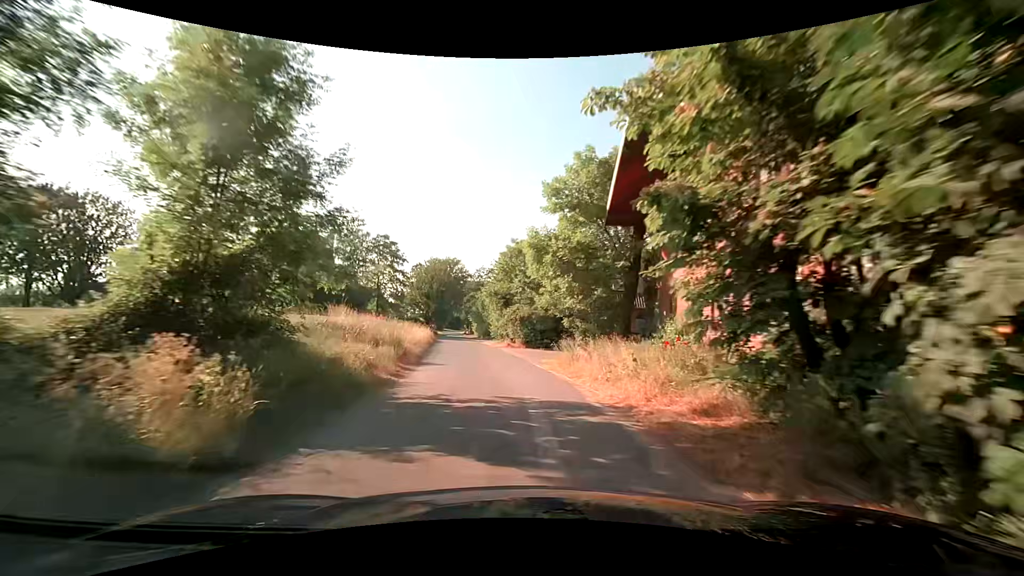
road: unclassified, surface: asphalt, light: Day
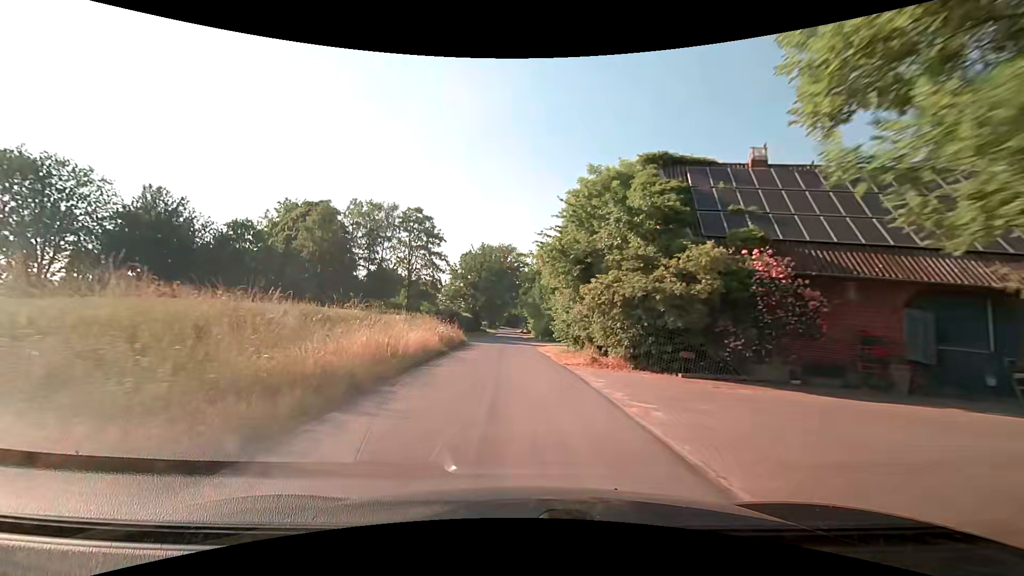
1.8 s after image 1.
(-1.2, +20.3) m; -7°
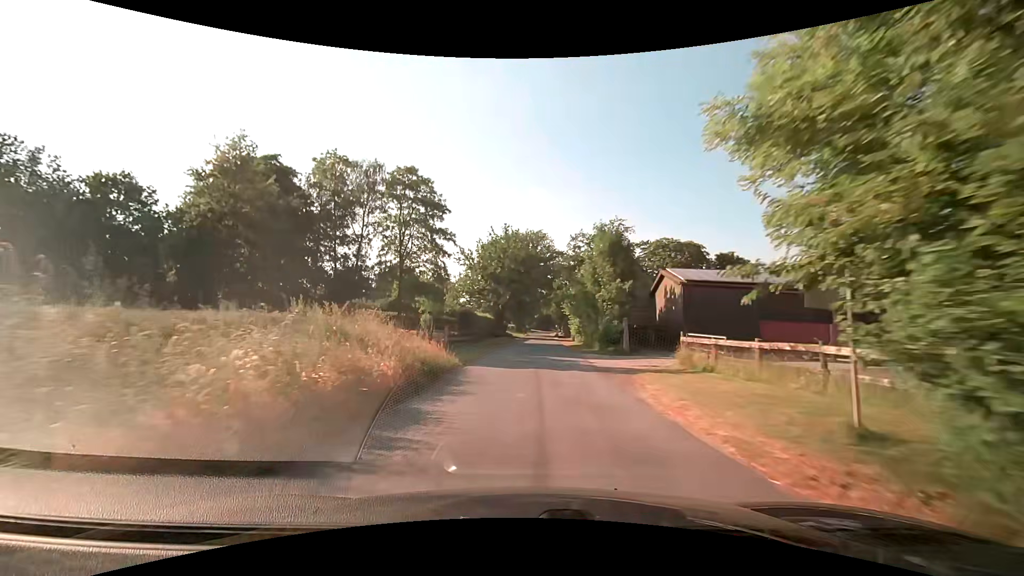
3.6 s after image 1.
(-0.8, +20.4) m; -4°
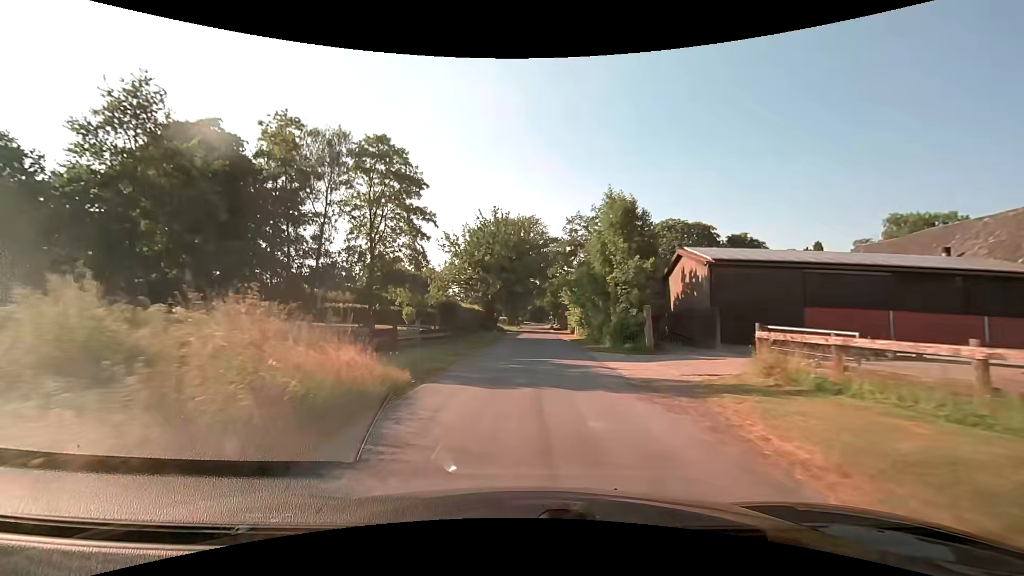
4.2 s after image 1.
(0.0, +6.8) m; +1°
